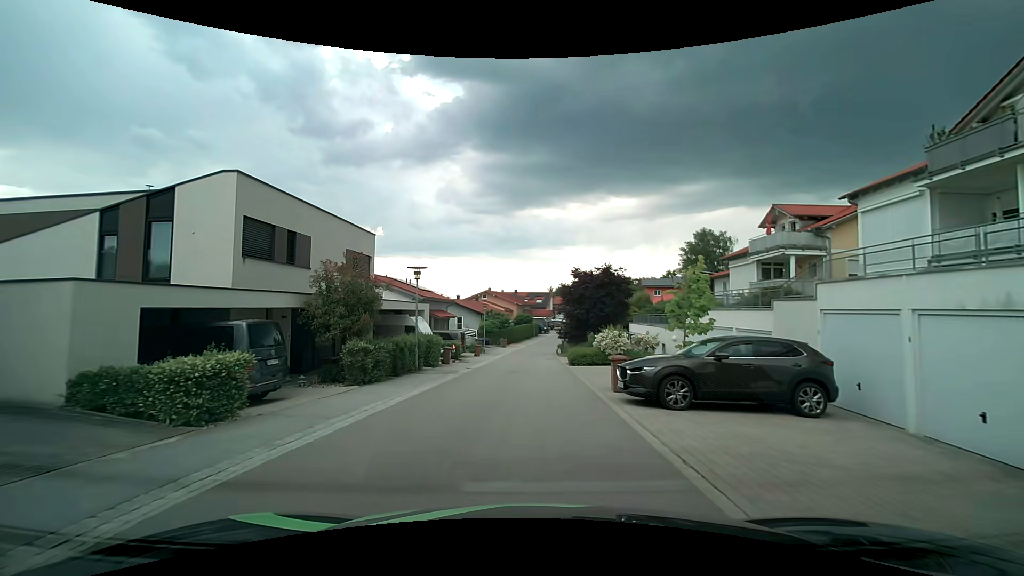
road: residential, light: Day
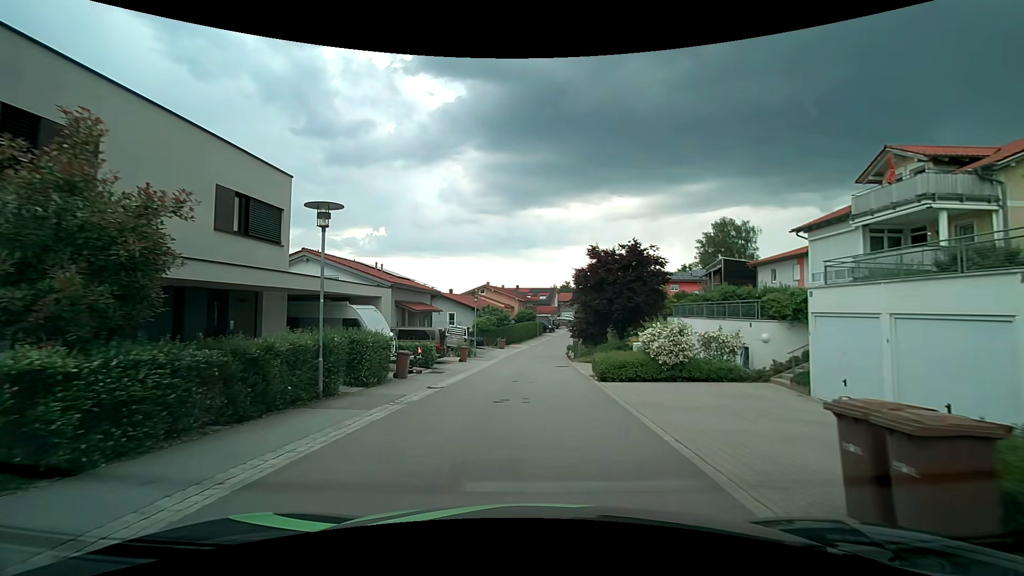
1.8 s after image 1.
(-0.1, +10.2) m; -1°
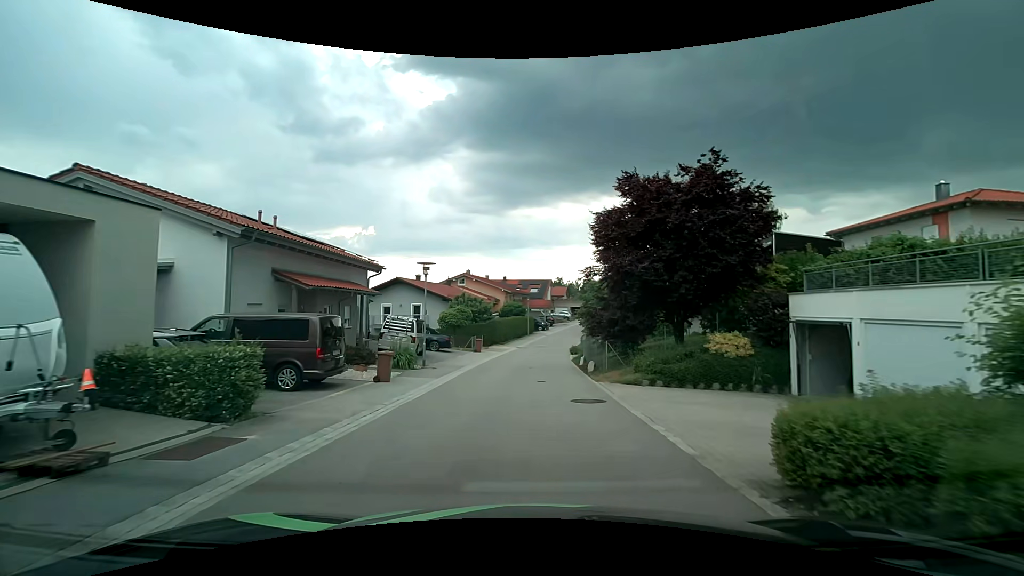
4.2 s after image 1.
(0.0, +14.8) m; +1°
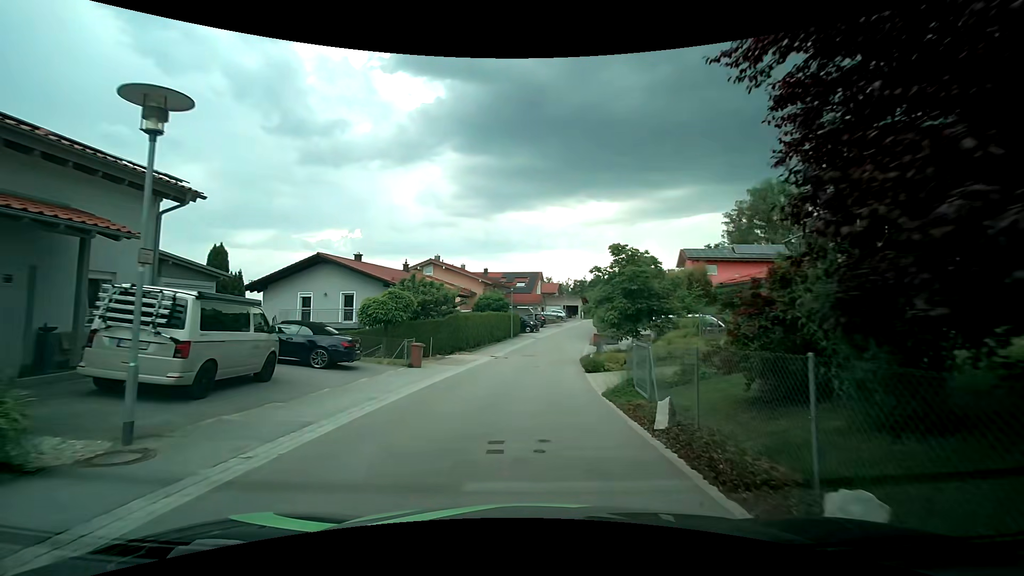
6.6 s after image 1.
(+0.2, +15.6) m; +1°
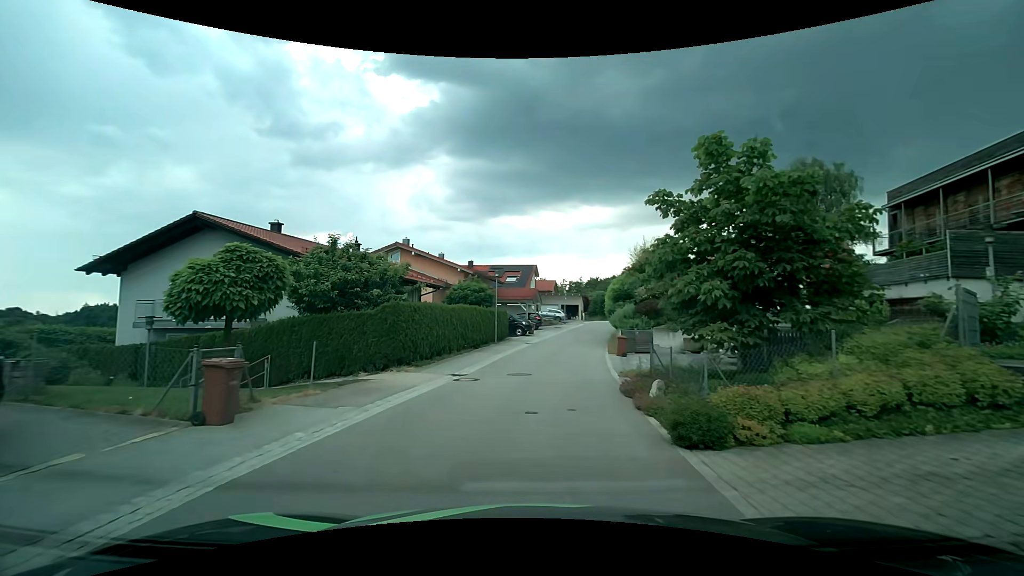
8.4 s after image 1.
(+0.1, +11.8) m; +1°
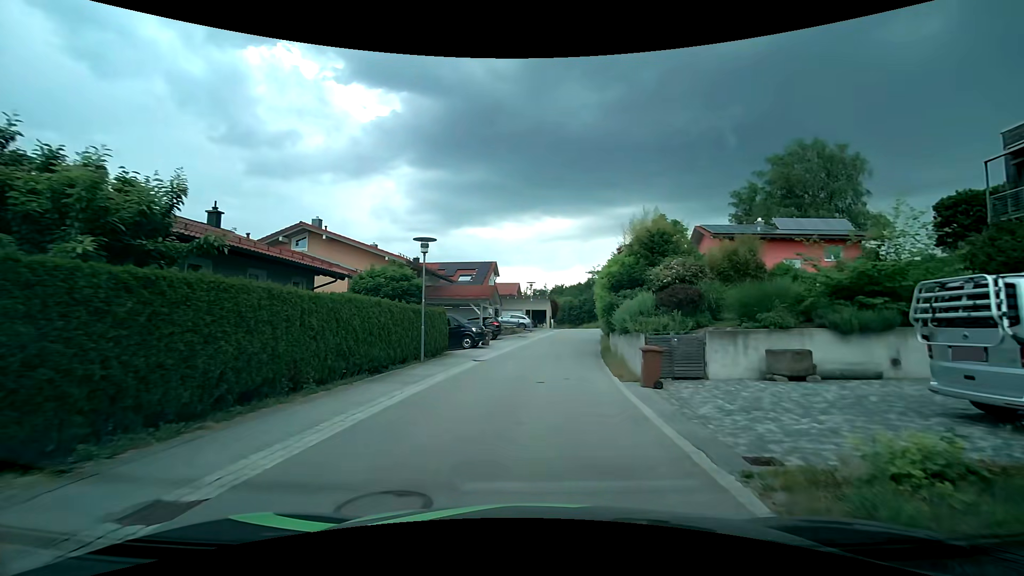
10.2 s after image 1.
(+0.4, +11.5) m; +4°
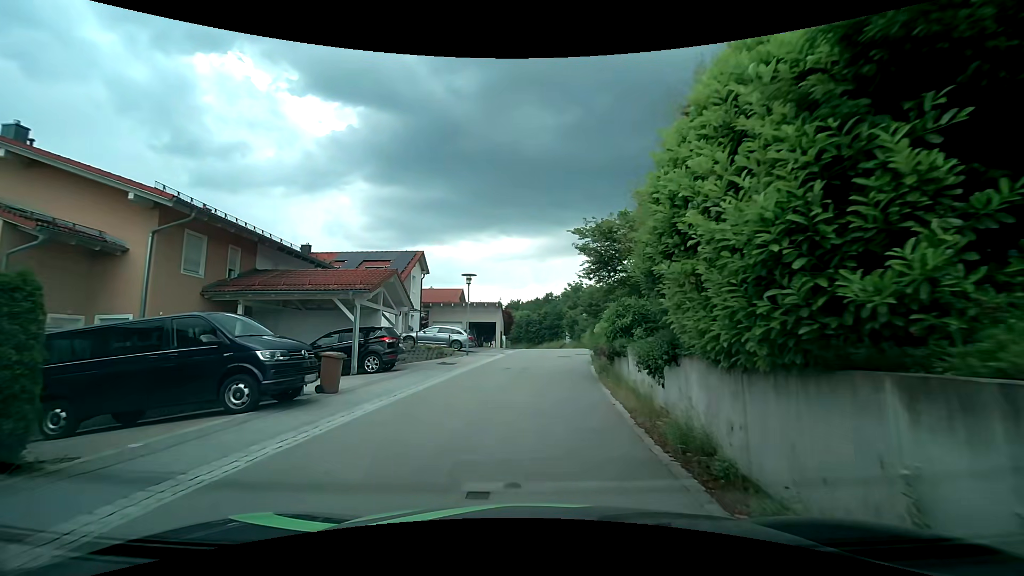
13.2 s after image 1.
(+1.0, +16.8) m; +5°
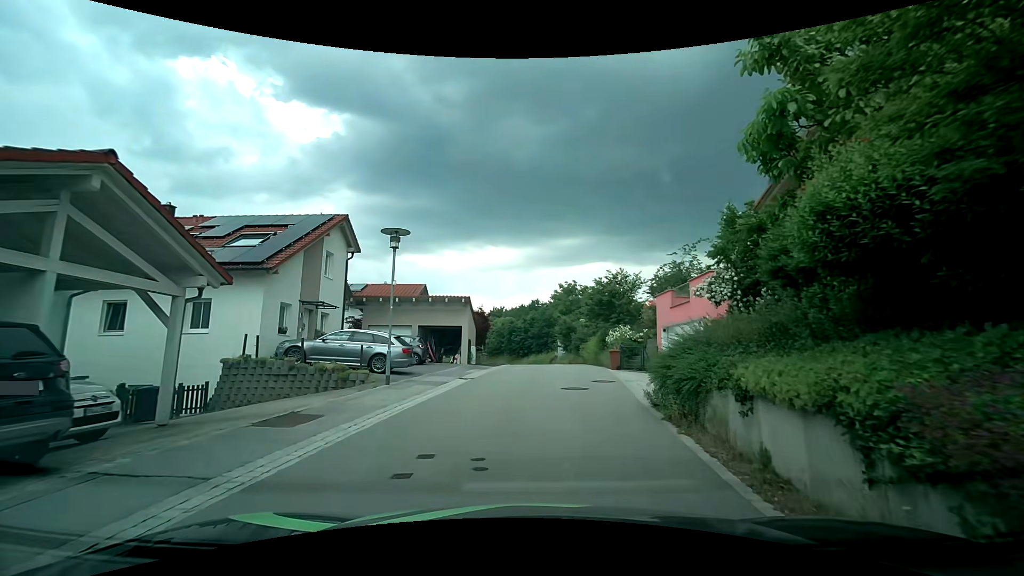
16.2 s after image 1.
(0.0, +13.3) m; +2°
(0, +10) (+1, +20) (+2, +30) (+2, +40) (0, +50) (-3, +59) (-7, +68) (-13, +77) (-19, +85) (-25, +93) m
